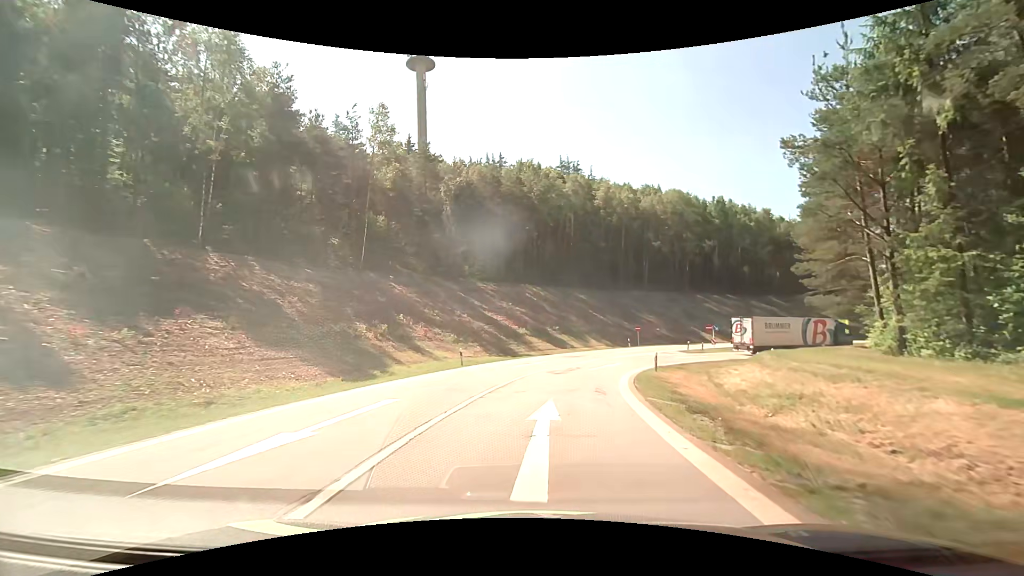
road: motorway_link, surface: asphalt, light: Day
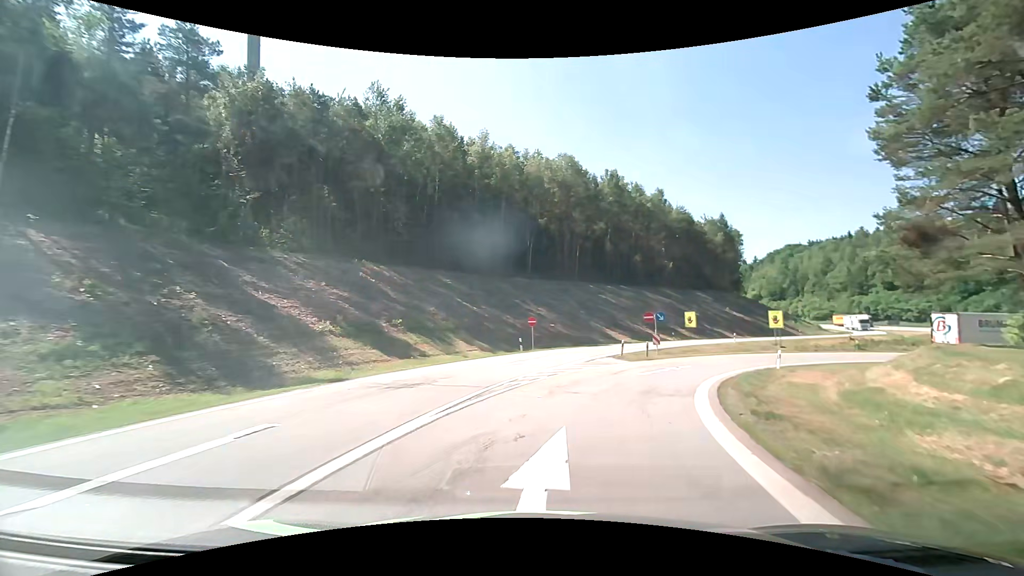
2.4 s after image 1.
(+2.9, +25.7) m; +15°
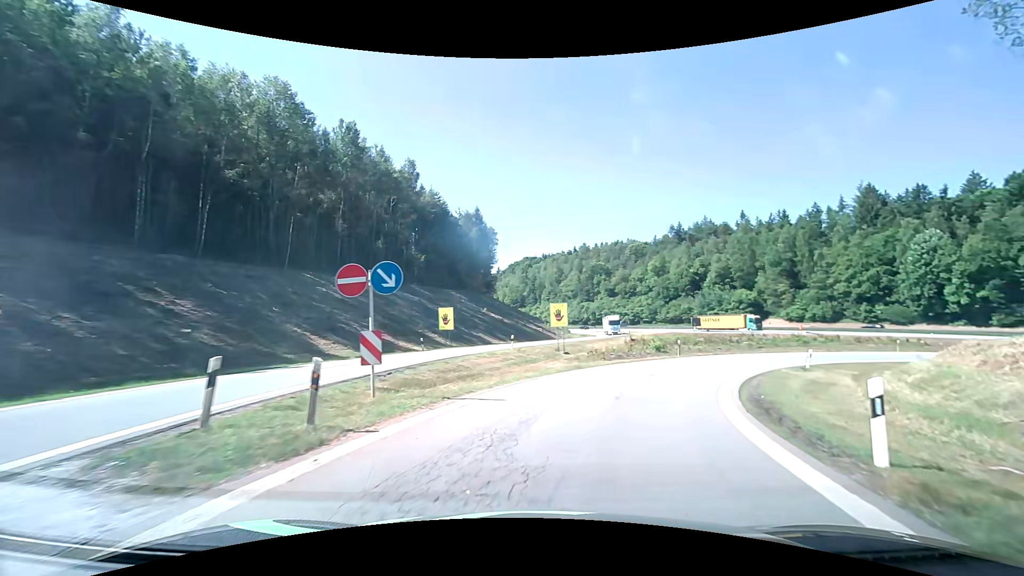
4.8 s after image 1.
(+5.6, +23.6) m; +28°
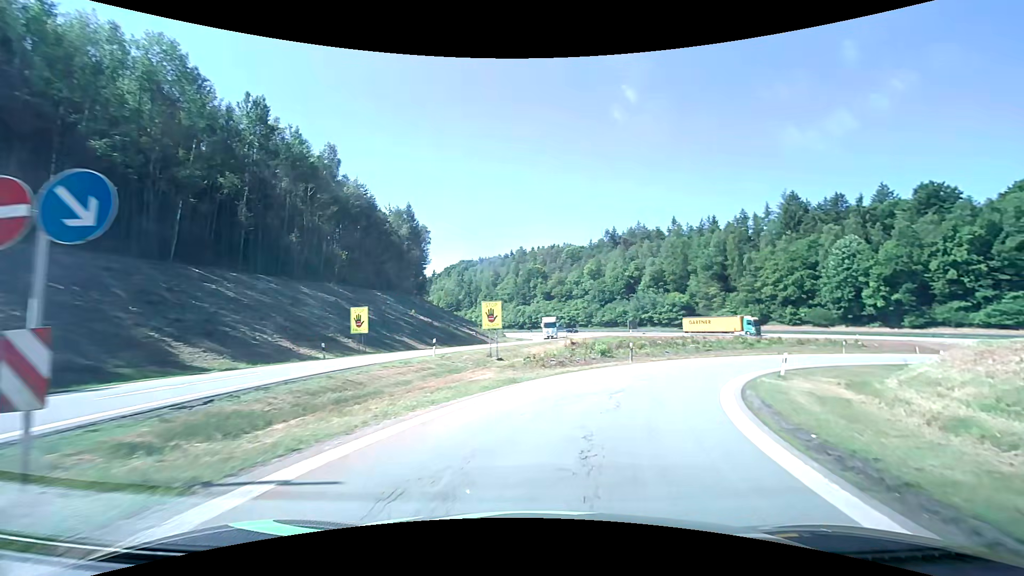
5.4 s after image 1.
(+0.4, +6.0) m; +8°
(+1, +10) (+4, +19) (+10, +28) (+16, +35) (+24, +41) (+34, +45) (+43, +47) (+53, +47) (+63, +45) (+72, +41) m
